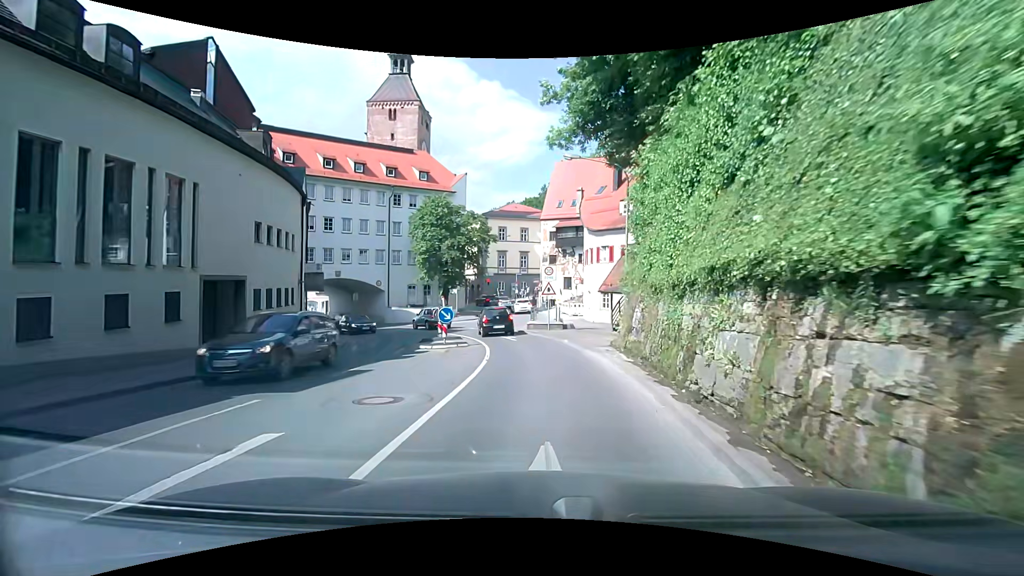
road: secondary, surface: asphalt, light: Day
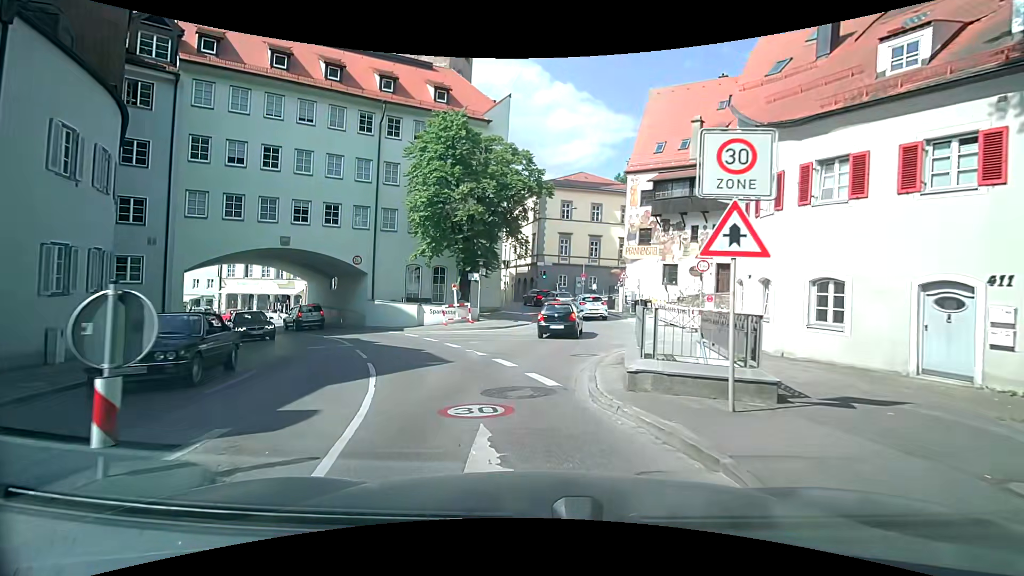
(-0.7, +20.6) m; -6°
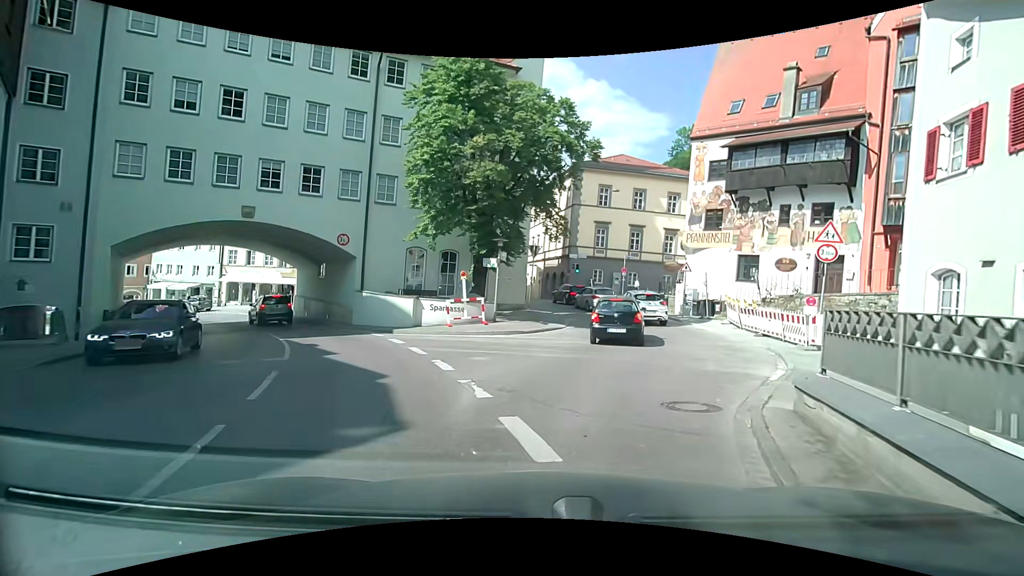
(-0.4, +7.0) m; -4°
